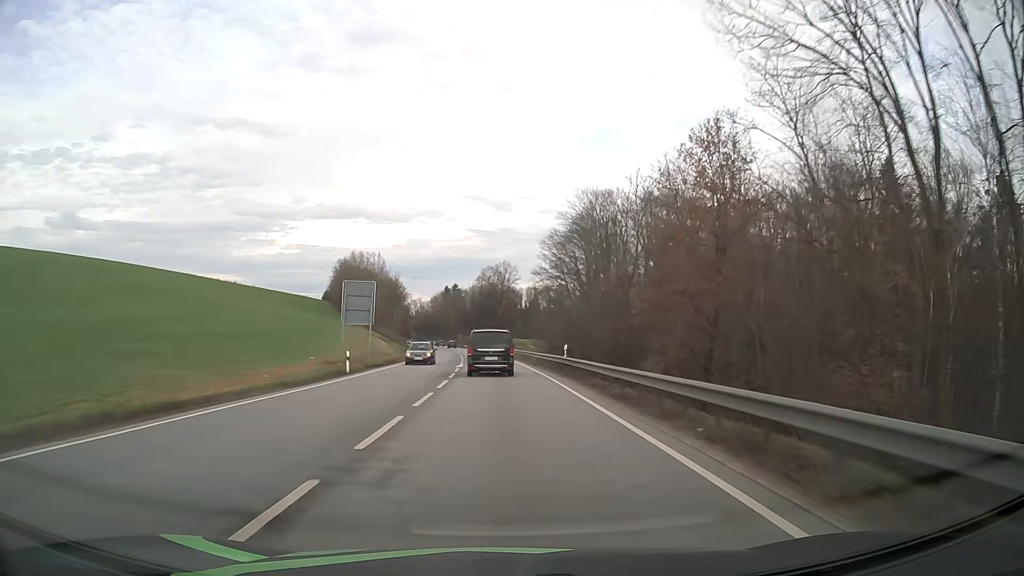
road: primary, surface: asphalt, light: Day
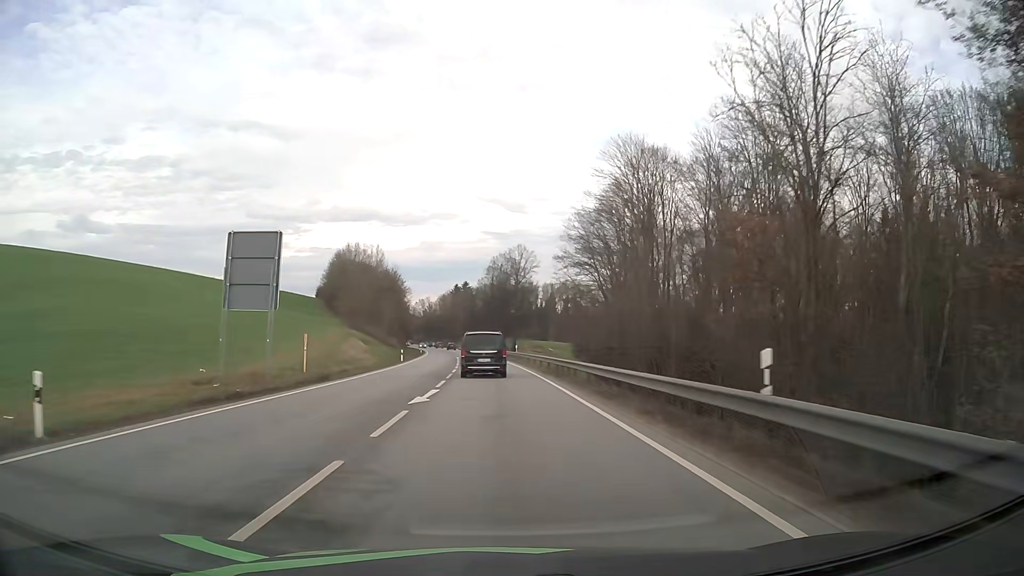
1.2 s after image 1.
(-0.3, +22.9) m; -1°
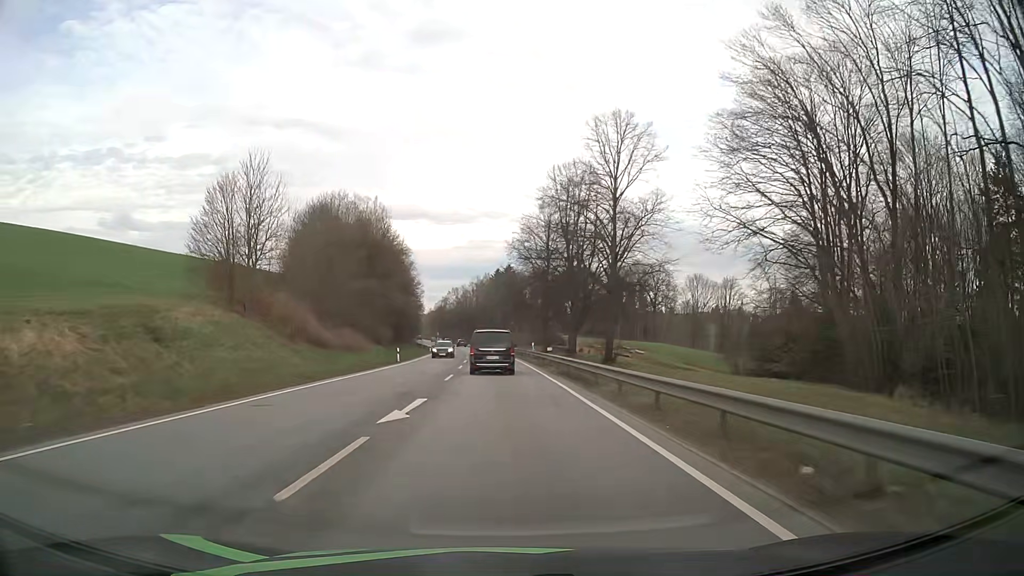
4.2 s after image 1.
(-2.0, +58.7) m; -4°
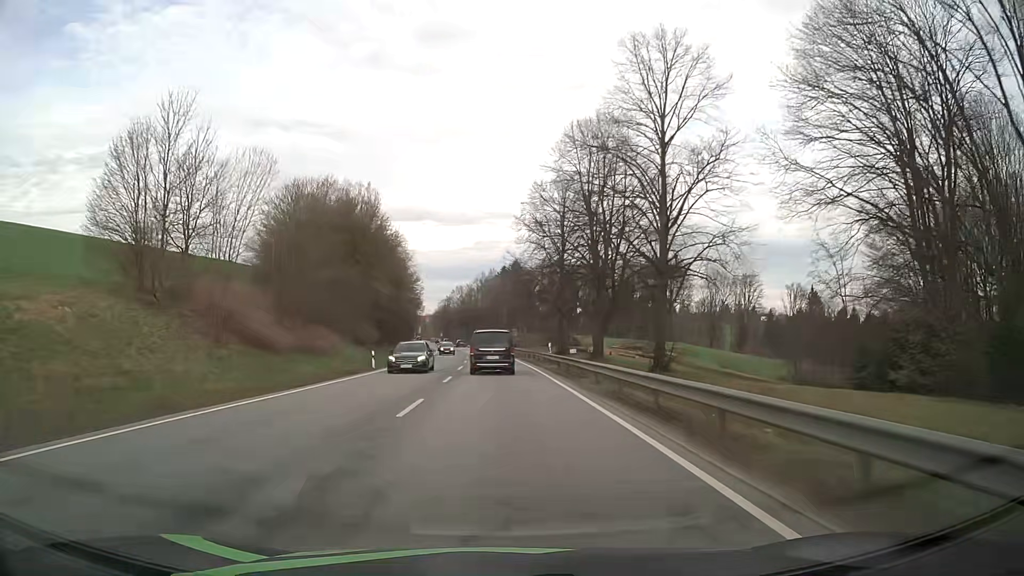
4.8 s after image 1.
(-0.1, +12.0) m; -1°
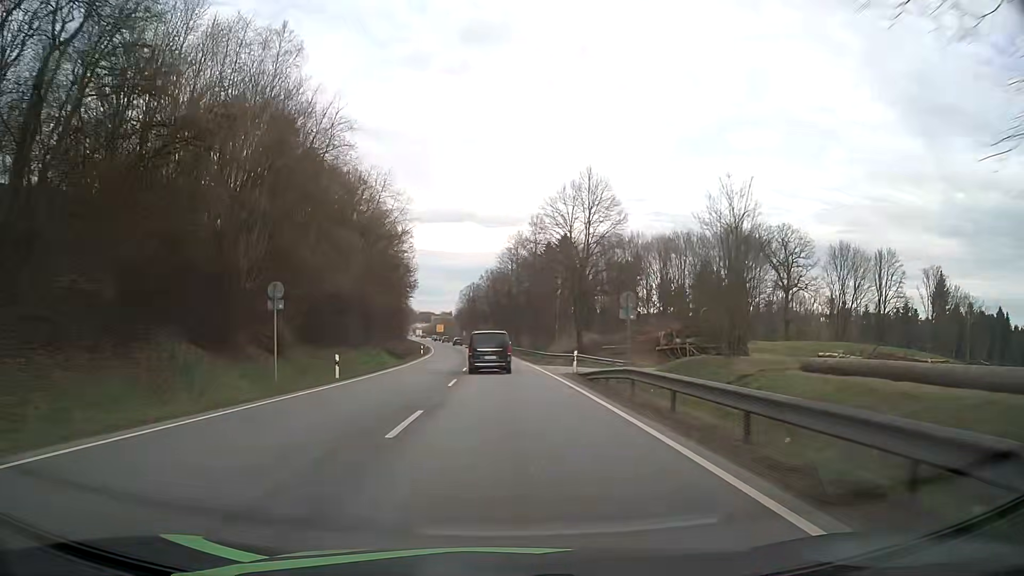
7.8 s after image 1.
(-1.7, +60.7) m; -3°
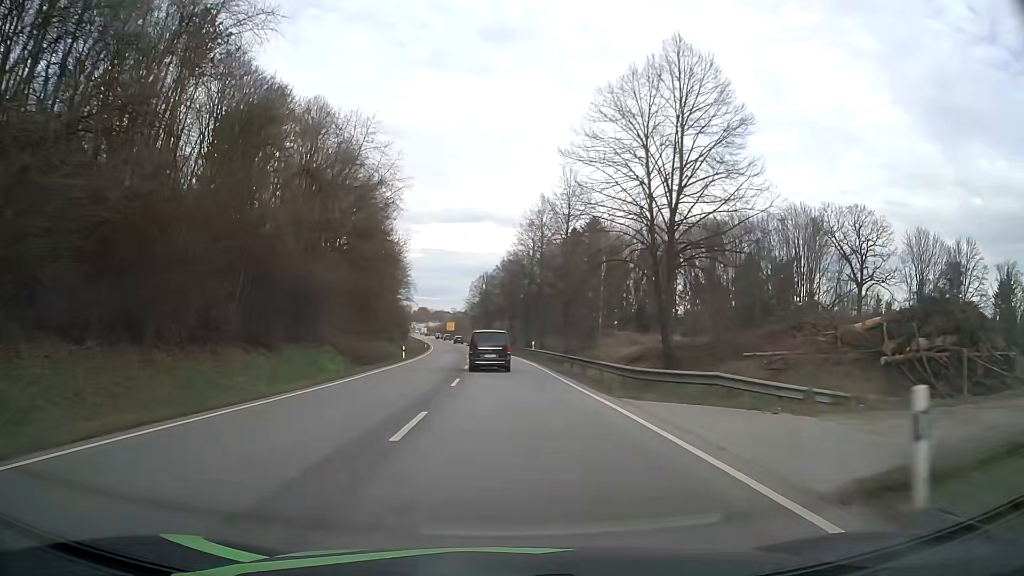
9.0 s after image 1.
(-0.3, +24.5) m; -1°
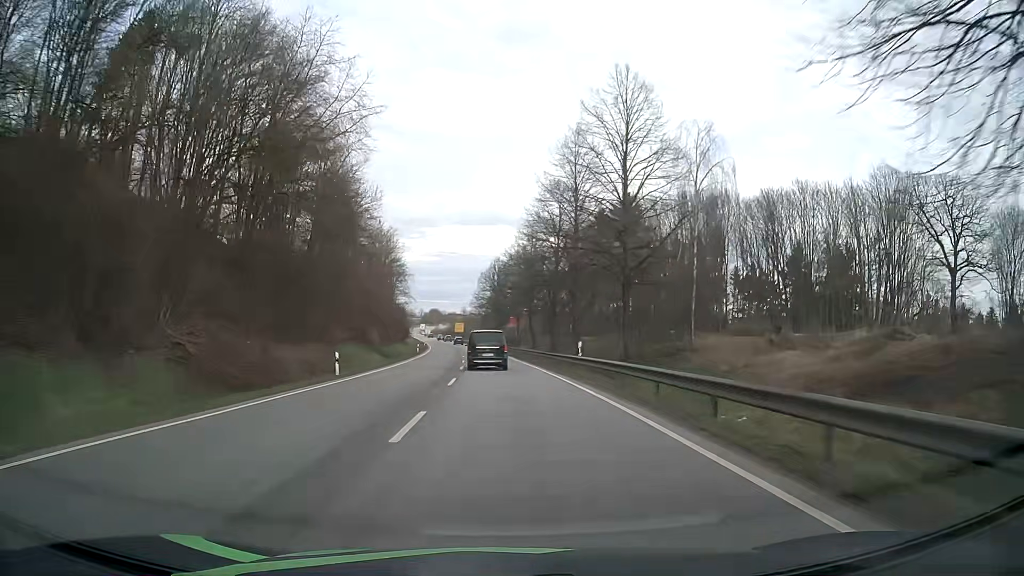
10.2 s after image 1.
(-0.2, +24.5) m; -1°
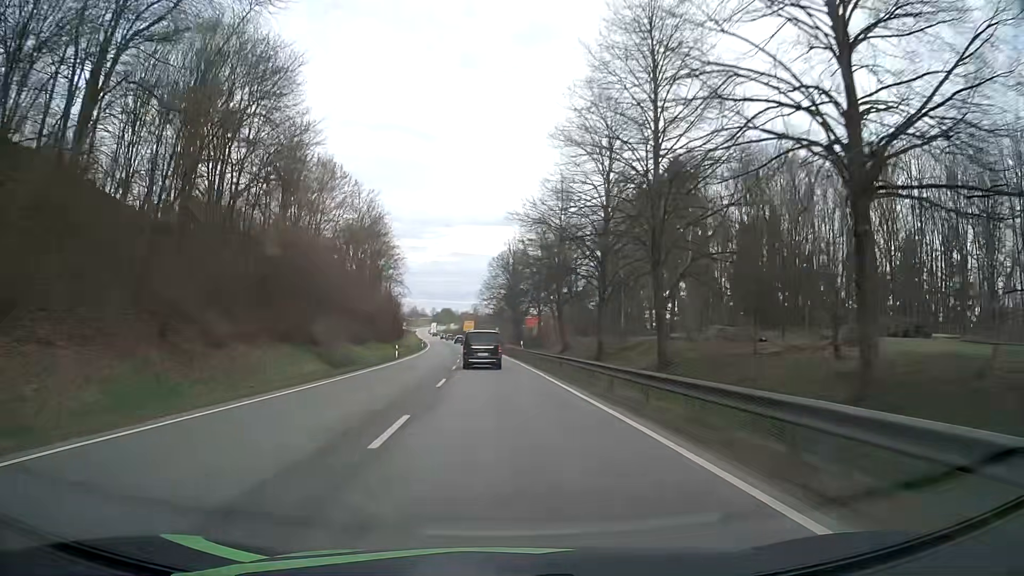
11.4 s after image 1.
(-0.2, +24.4) m; -1°
(0, +10) (0, +20) (-1, +30) (-1, +40) (-2, +50) (-2, +60) (-3, +70) (-4, +80) (-5, +90) (-6, +100) m
